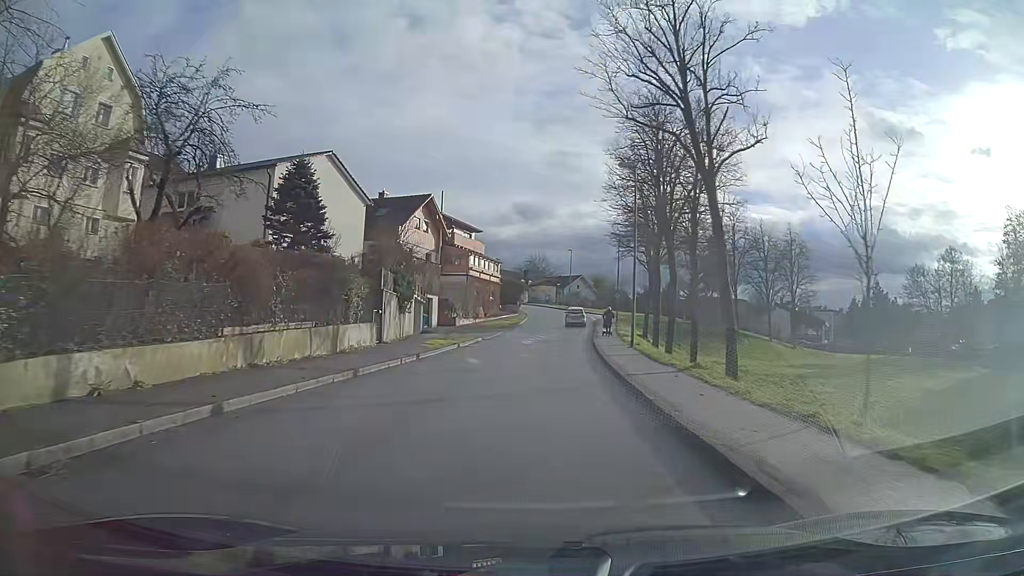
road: unclassified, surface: asphalt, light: Day
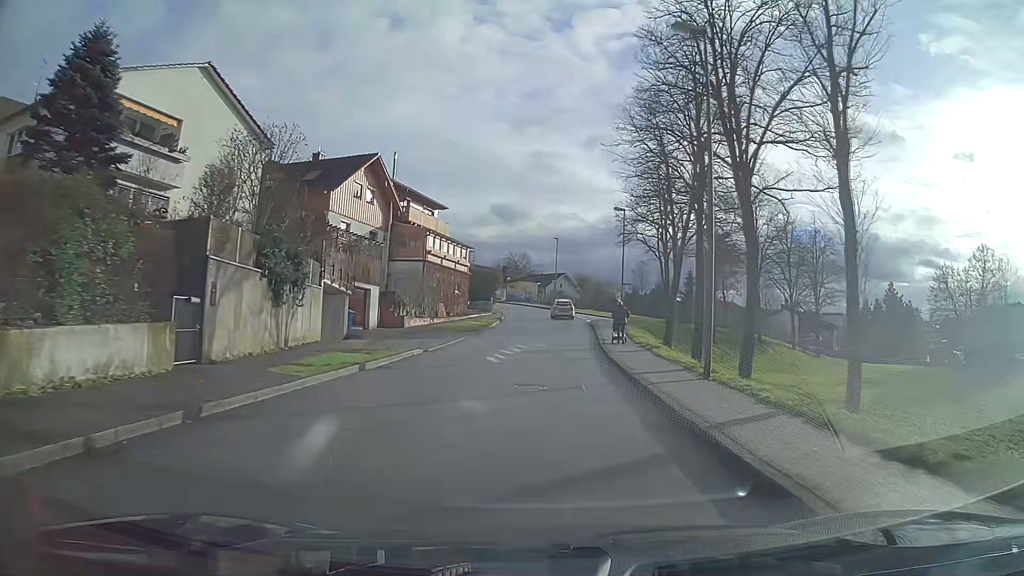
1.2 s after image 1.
(+0.2, +14.7) m; +2°
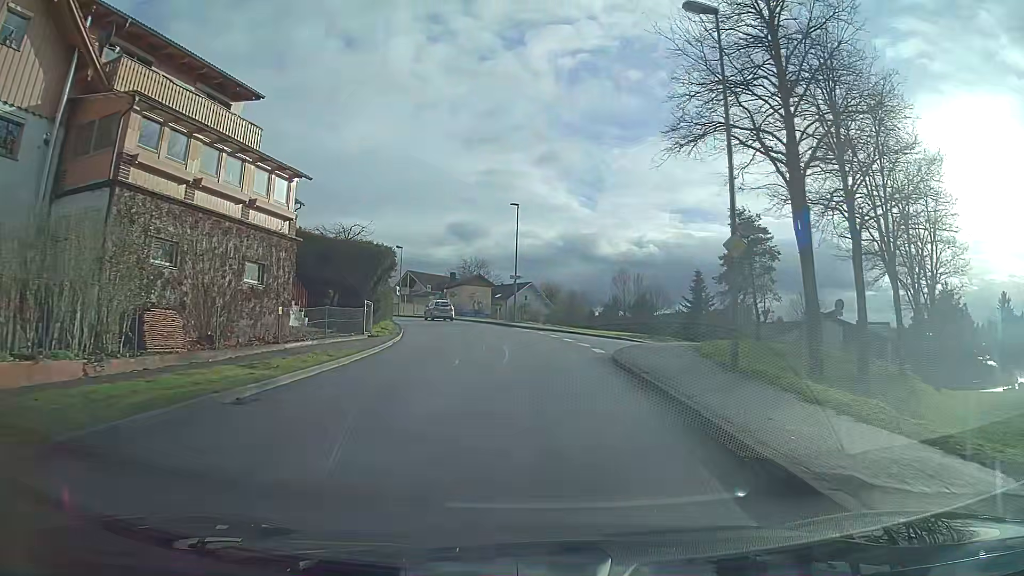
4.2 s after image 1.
(+1.1, +32.5) m; +2°
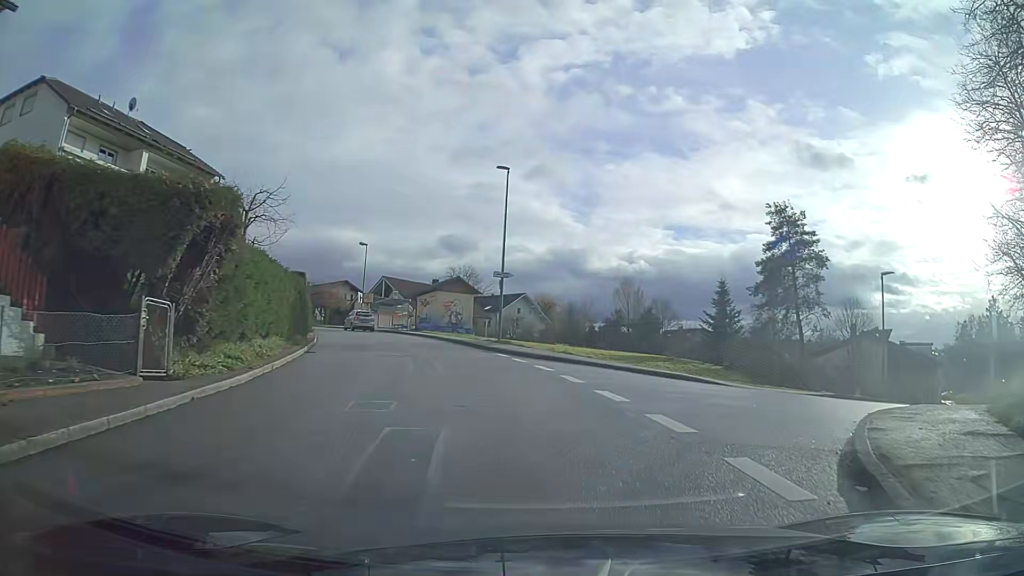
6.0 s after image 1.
(+0.1, +14.8) m; +4°
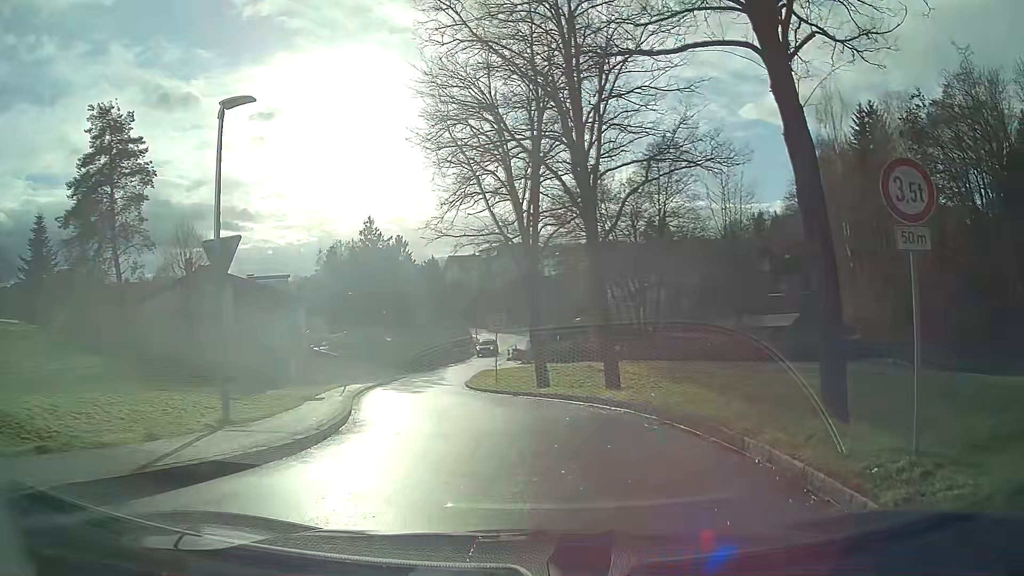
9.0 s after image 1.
(+7.1, +14.6) m; +53°
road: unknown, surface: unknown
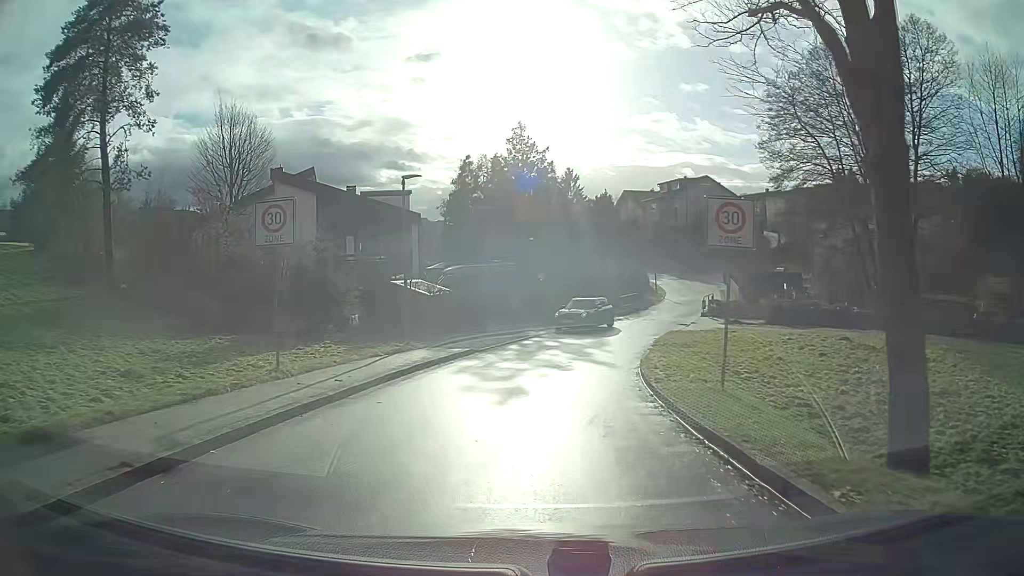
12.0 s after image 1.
(-1.9, +19.0) m; -14°
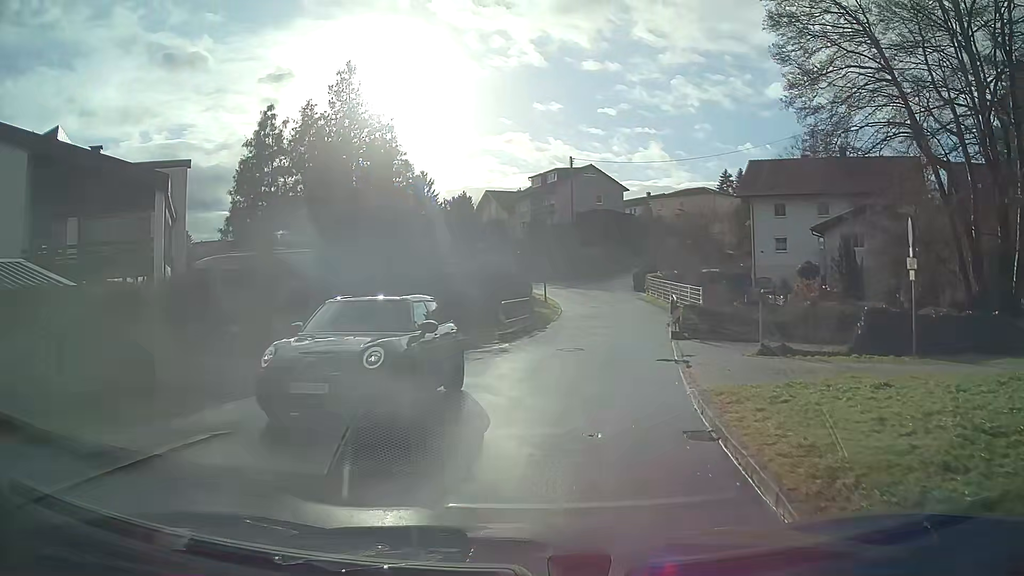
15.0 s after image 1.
(+1.7, +20.5) m; +13°
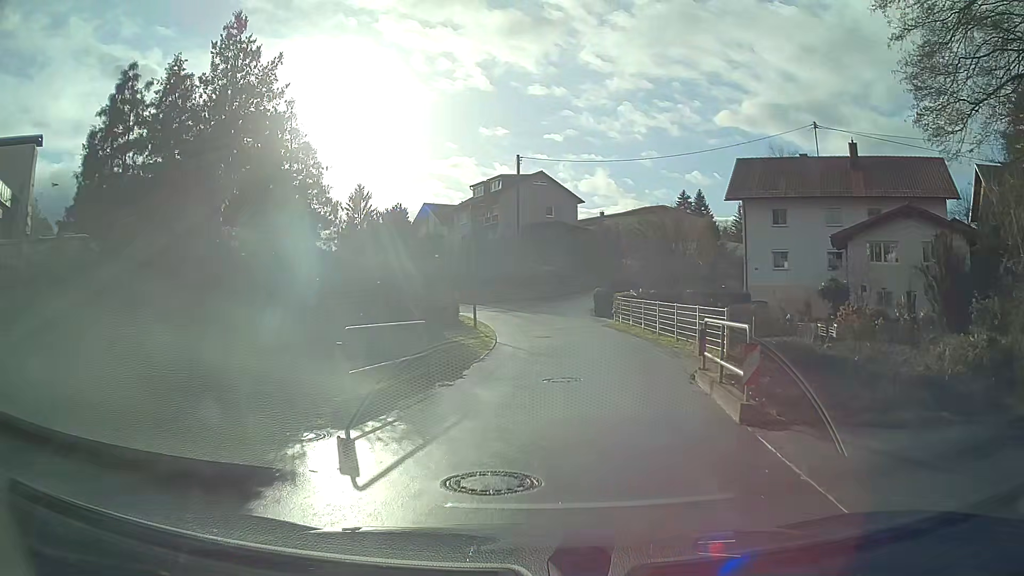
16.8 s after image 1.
(+0.6, +11.4) m; +4°
